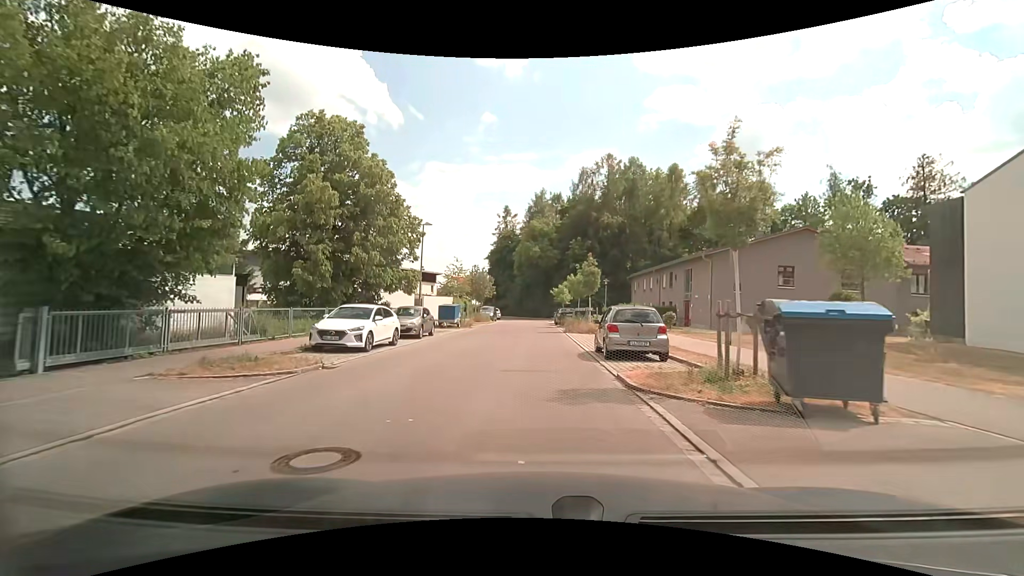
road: residential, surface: asphalt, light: Day
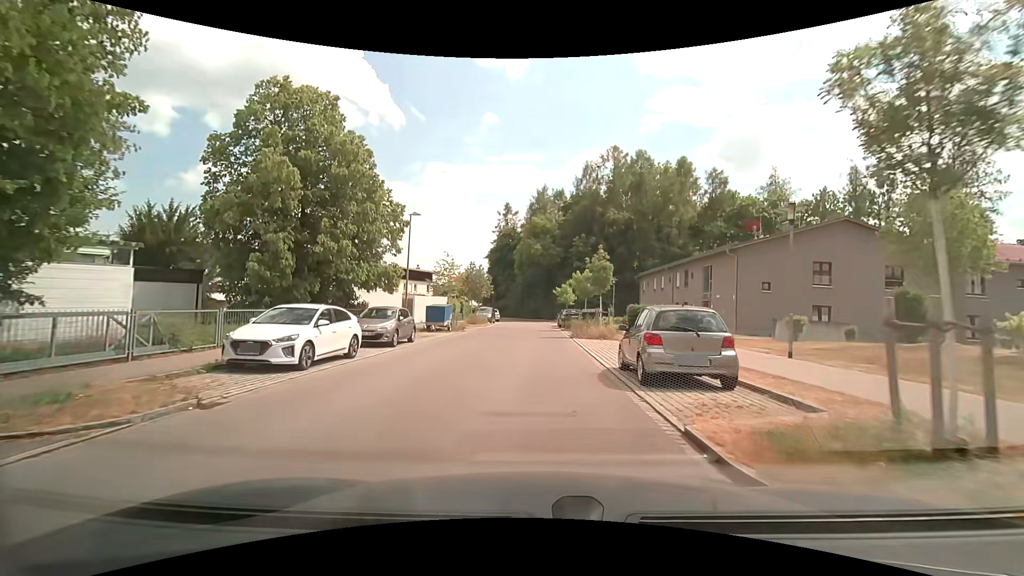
(0.0, +4.4) m; -1°
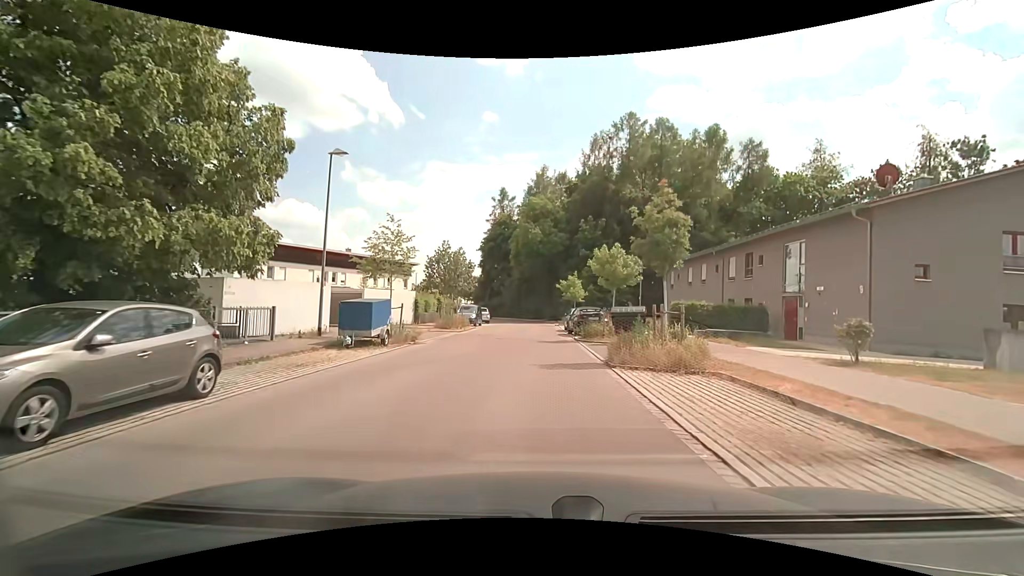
(0.0, +13.2) m; 0°
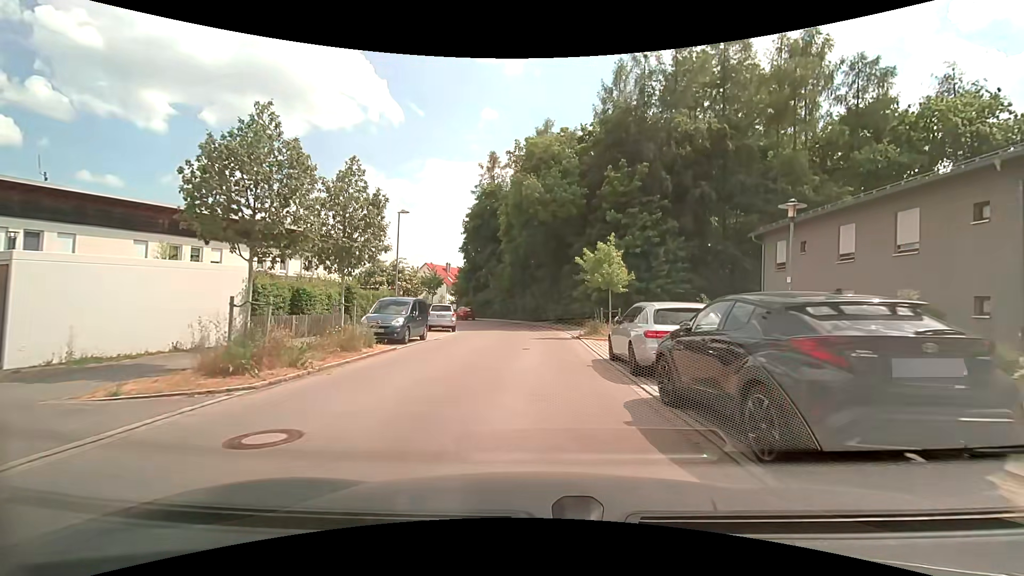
(+0.1, +21.8) m; 0°
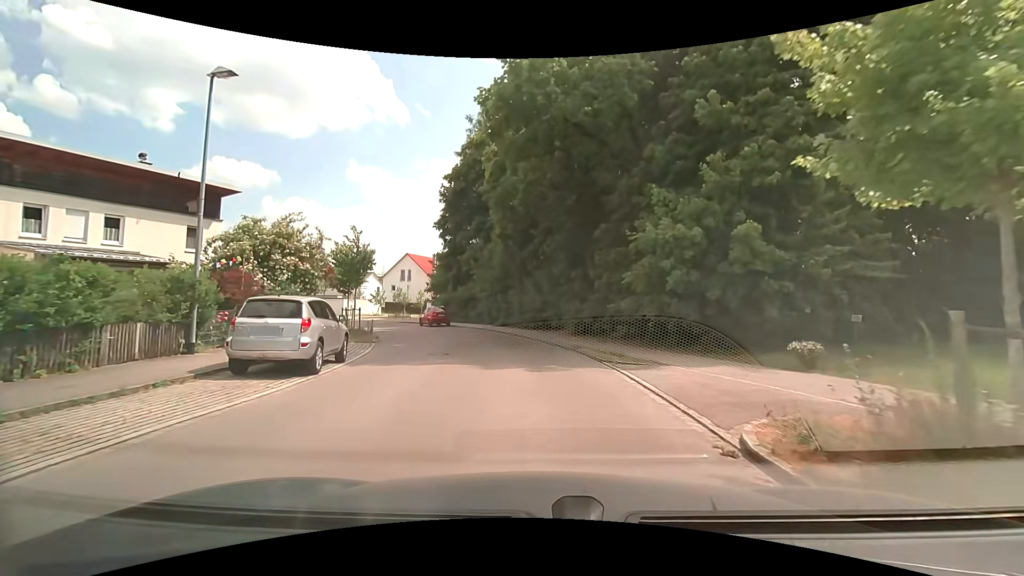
(-0.1, +19.7) m; -1°
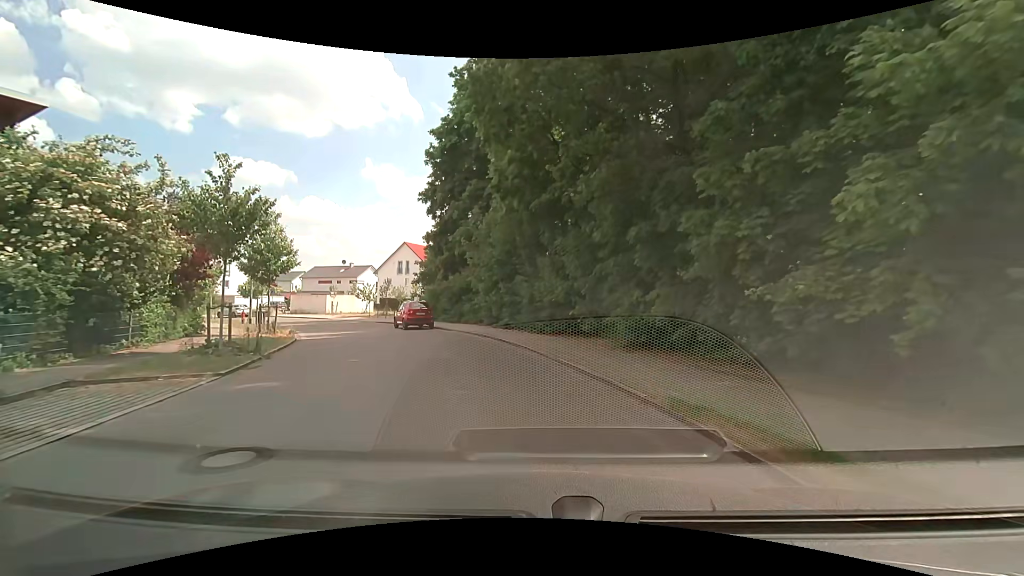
(-0.1, +11.5) m; -2°
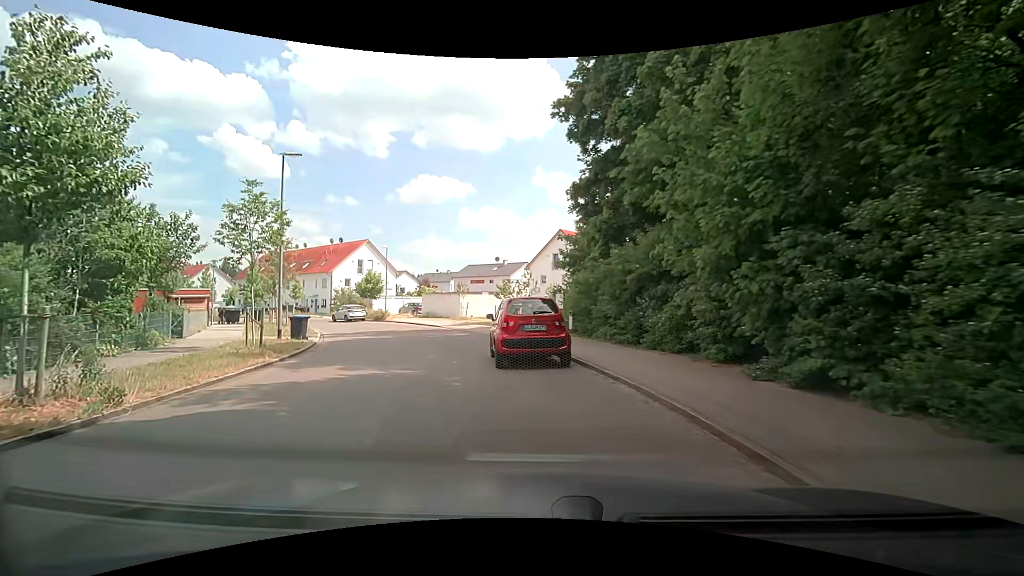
(-2.0, +17.1) m; -20°
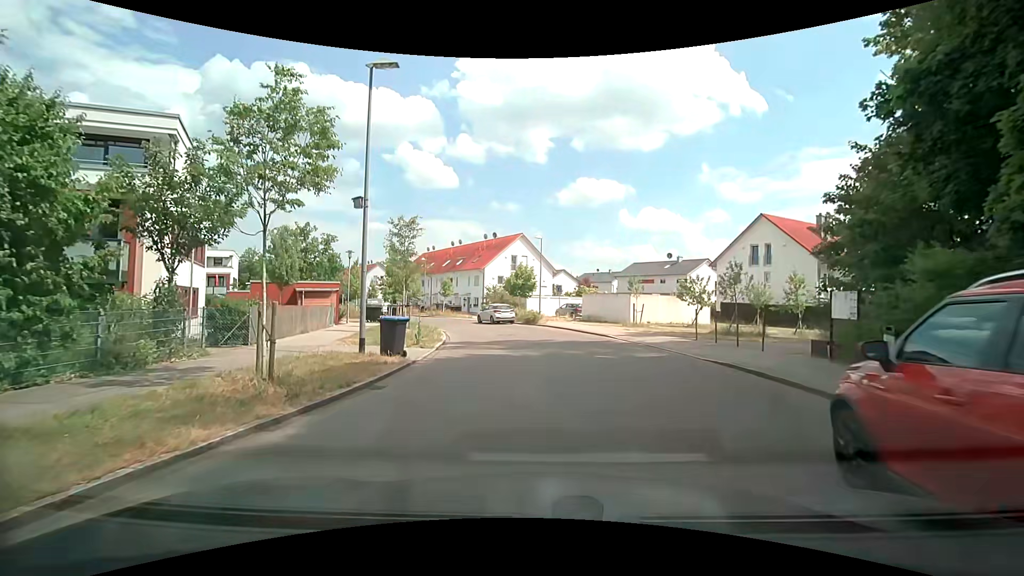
(-1.5, +9.1) m; -18°
